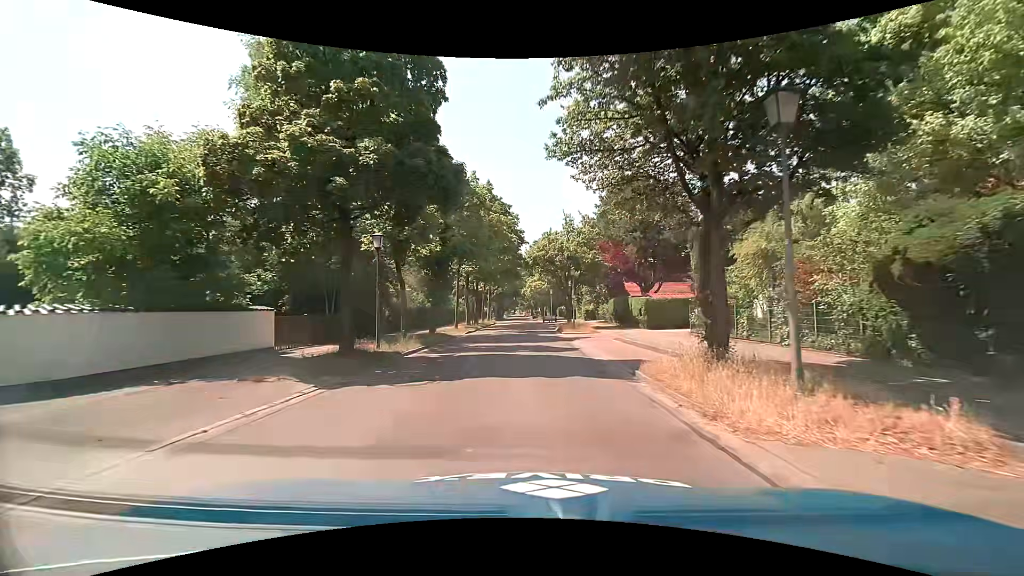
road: tertiary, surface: asphalt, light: Day
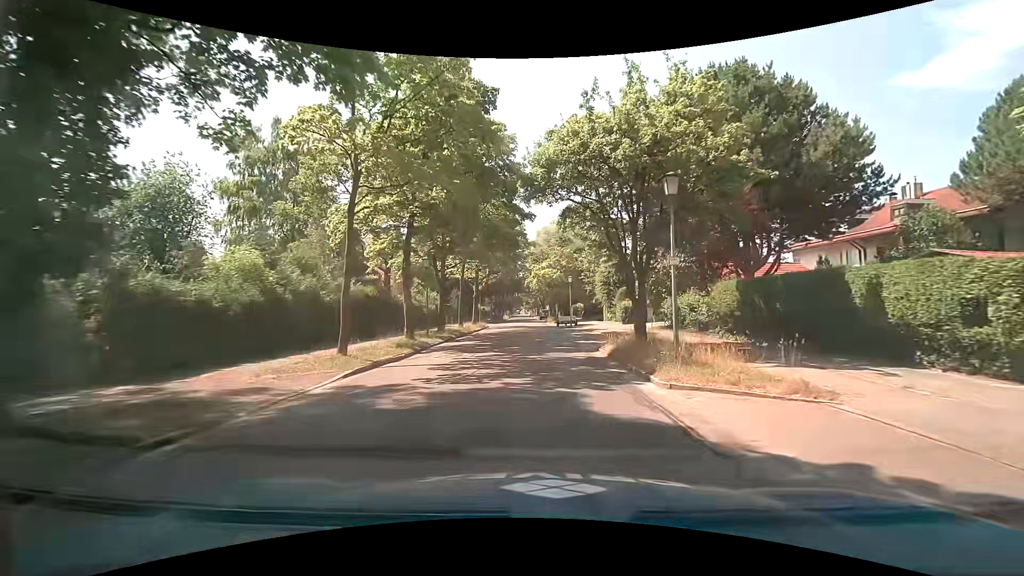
(-0.4, +23.3) m; -2°
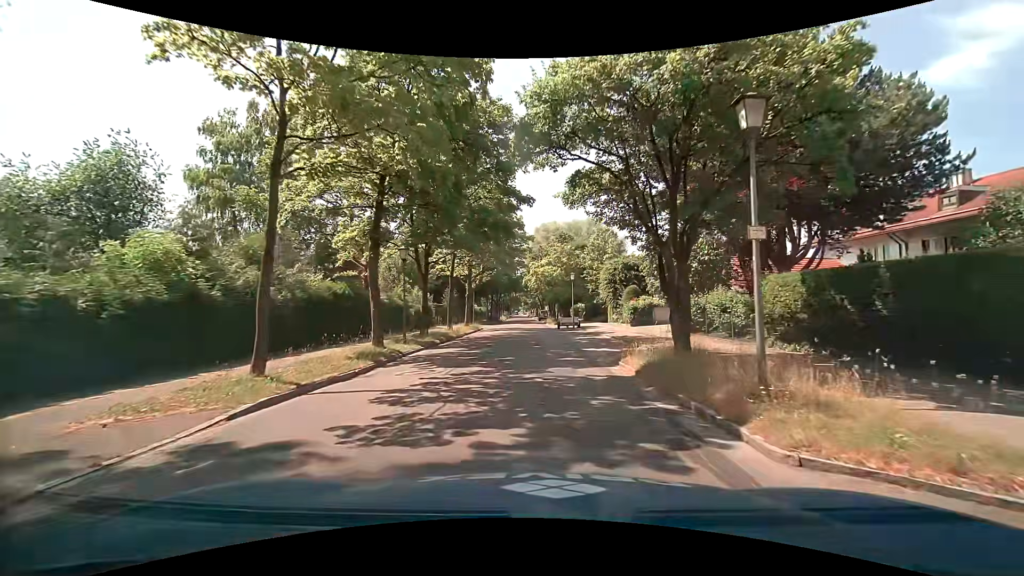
(0.0, +4.2) m; 0°
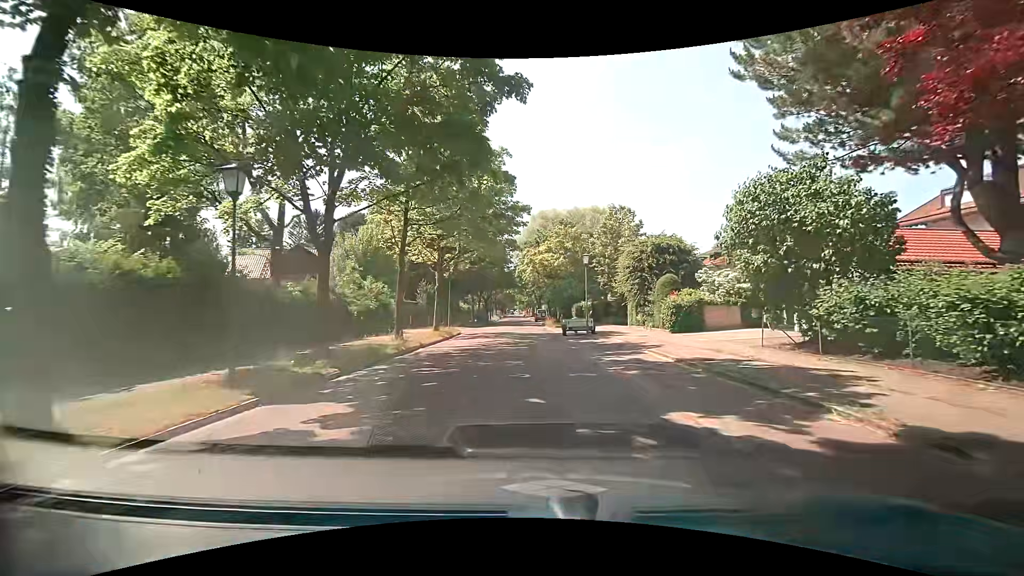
(+0.2, +11.9) m; +1°
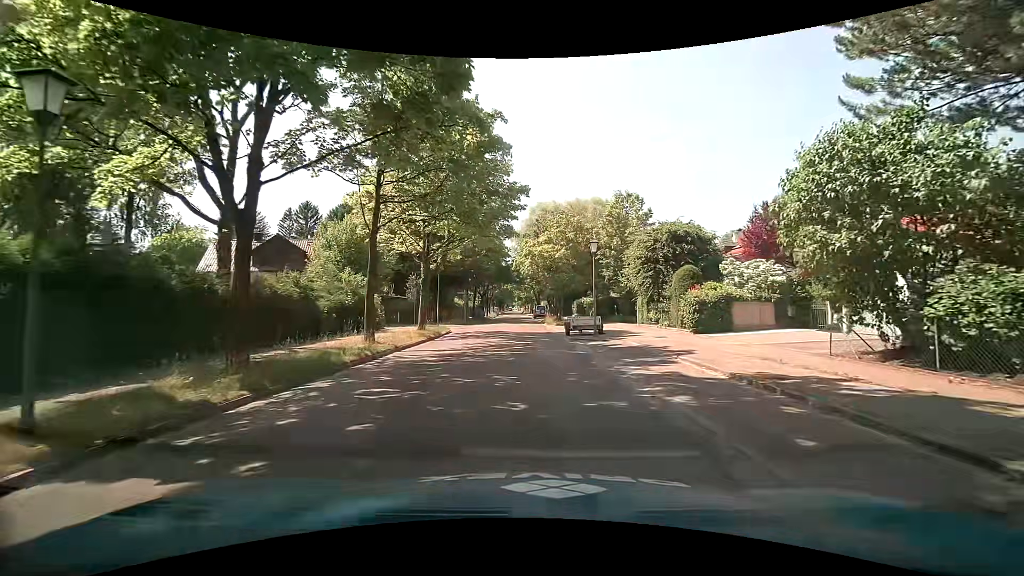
(0.0, +3.7) m; 0°
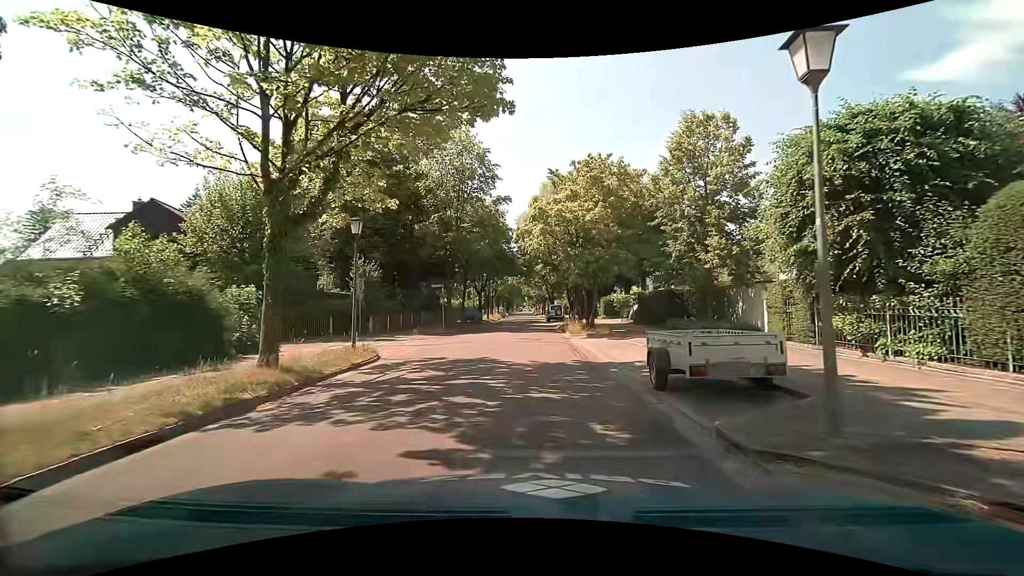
(0.0, +16.5) m; -1°
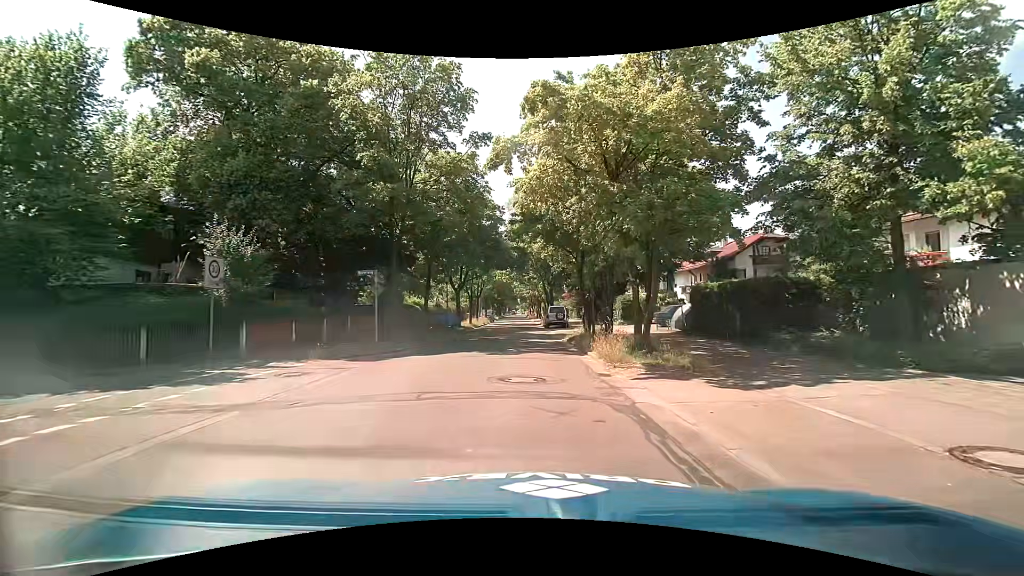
(-0.1, +12.6) m; 0°
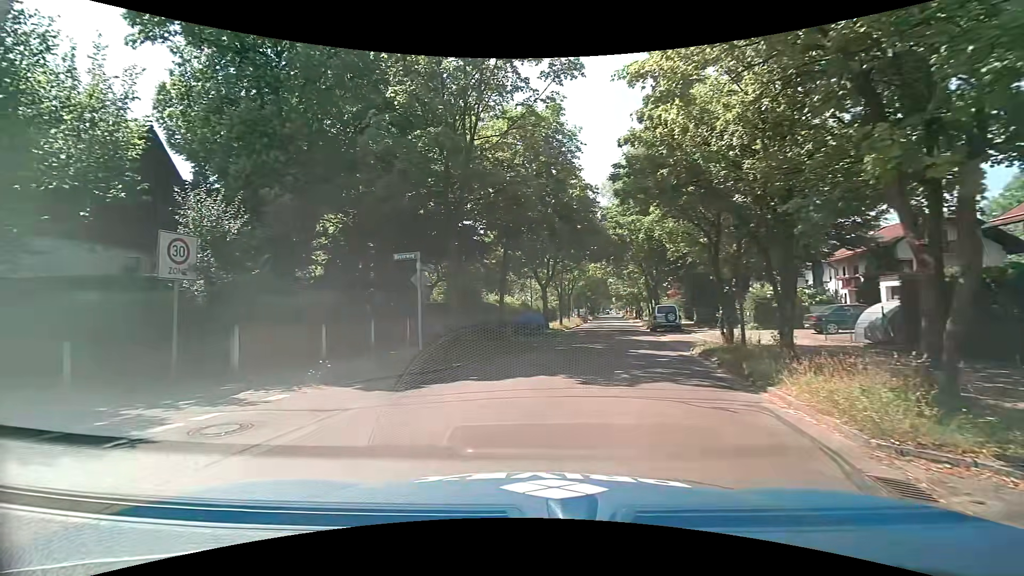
(-0.1, +6.2) m; -8°
